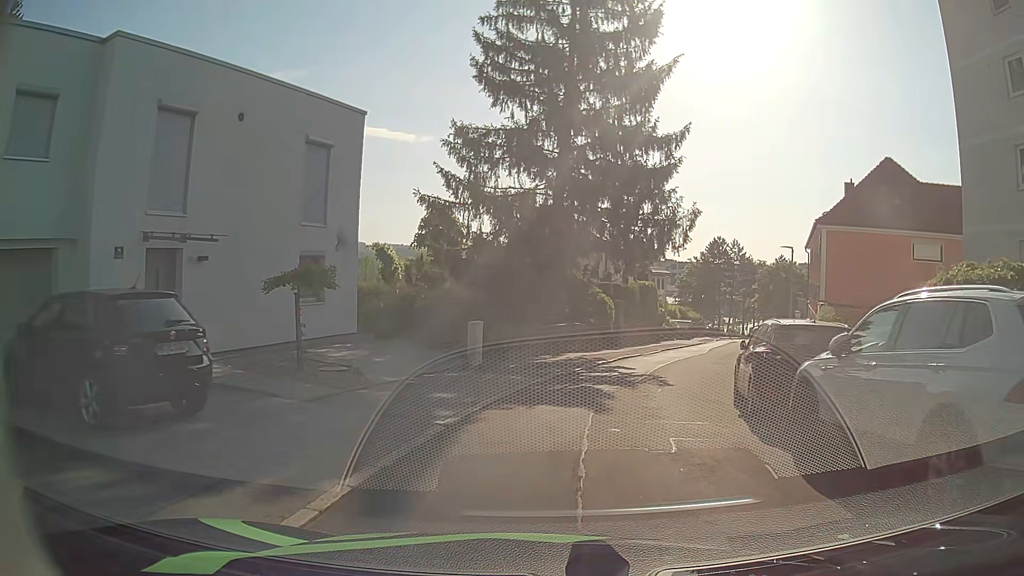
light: Day
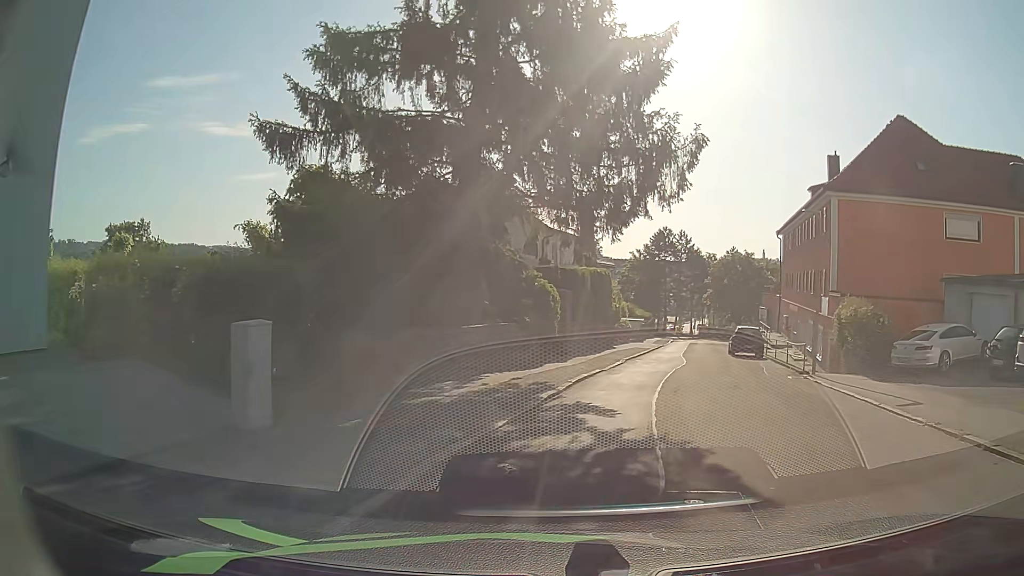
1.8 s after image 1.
(+0.4, +10.1) m; +6°
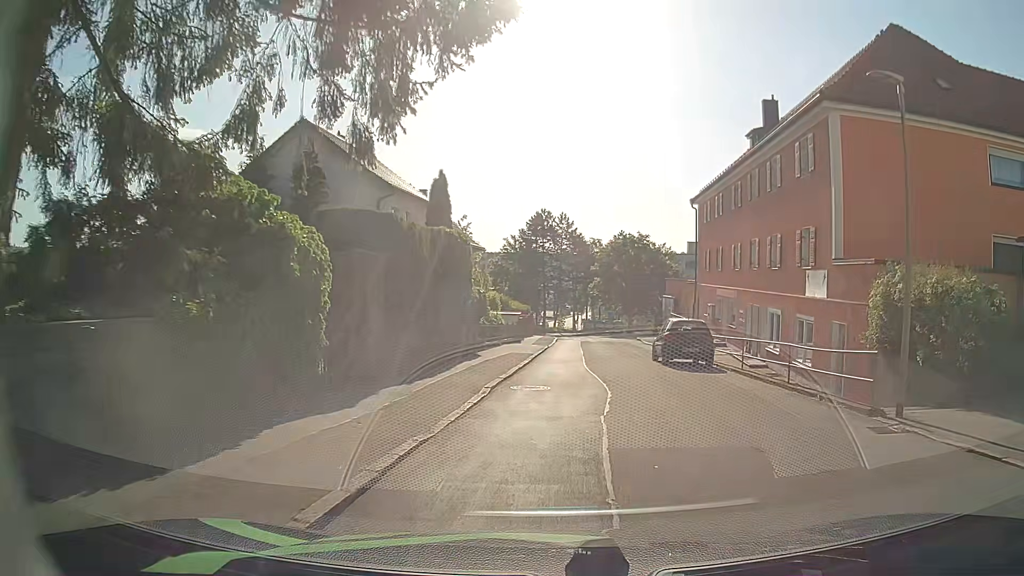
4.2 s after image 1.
(+1.4, +12.2) m; +12°
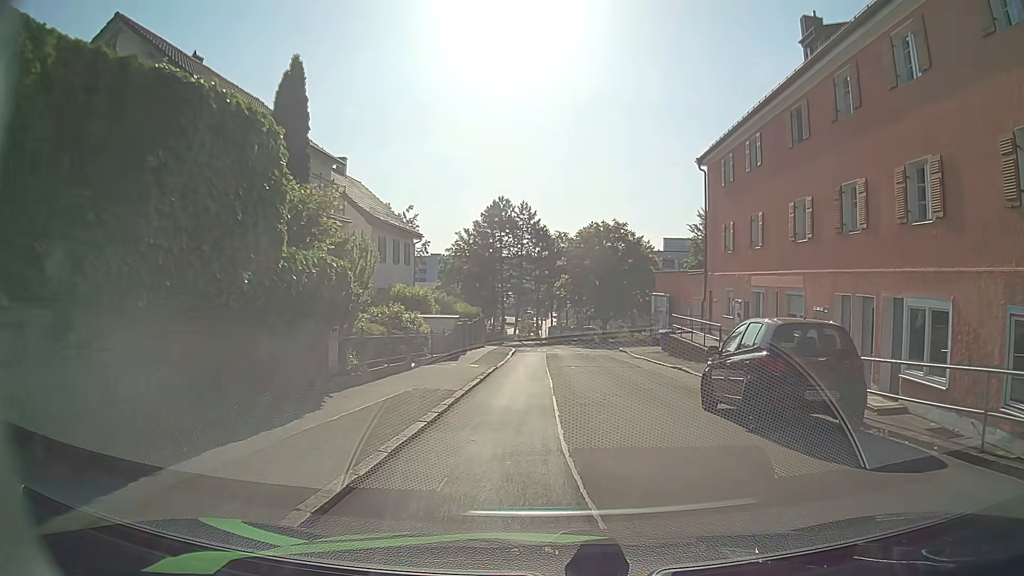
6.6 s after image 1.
(+0.4, +12.8) m; +4°
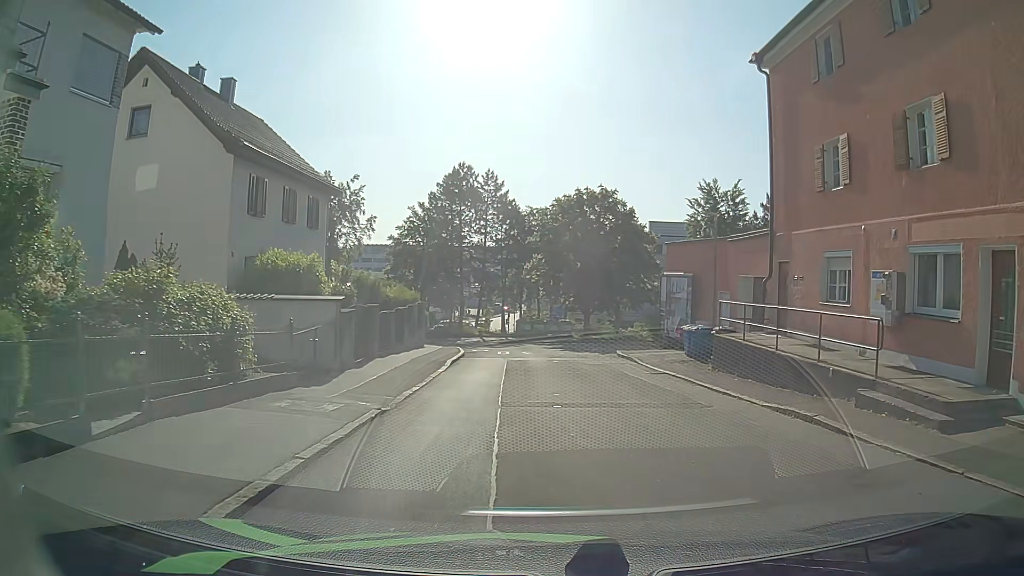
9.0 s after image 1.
(-0.2, +13.2) m; 0°
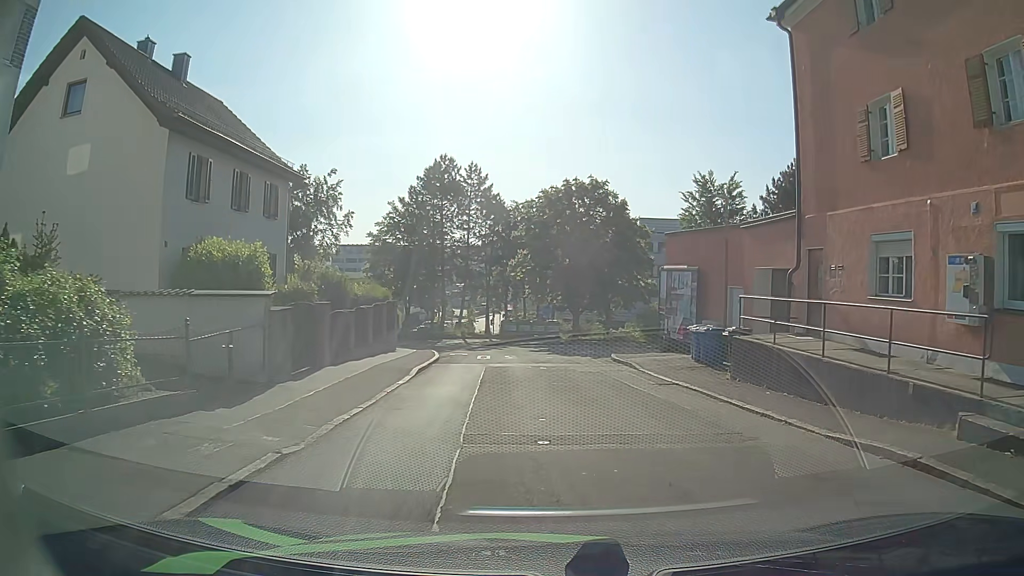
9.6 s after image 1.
(+0.1, +3.4) m; +2°
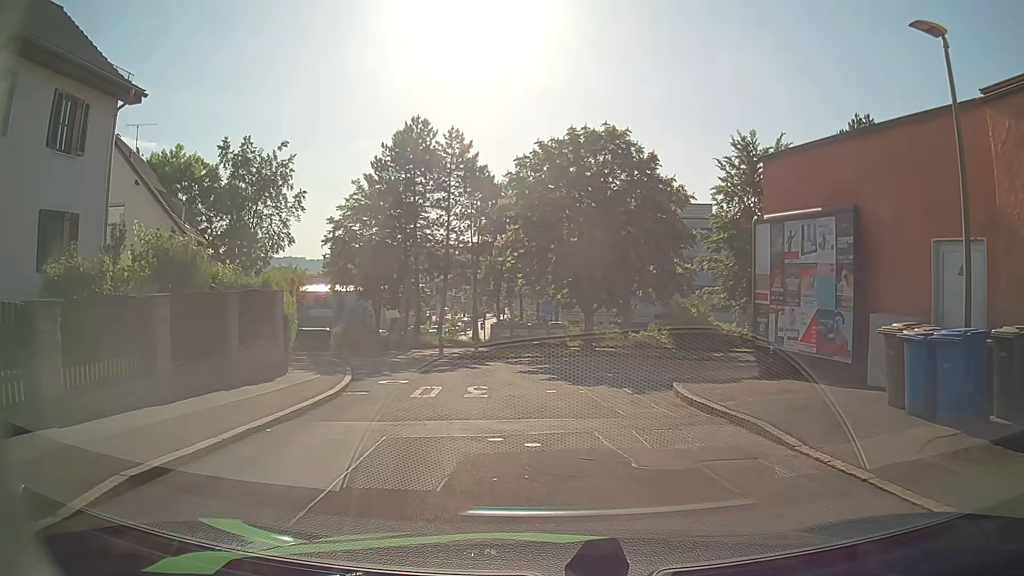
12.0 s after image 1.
(+0.1, +12.9) m; 0°
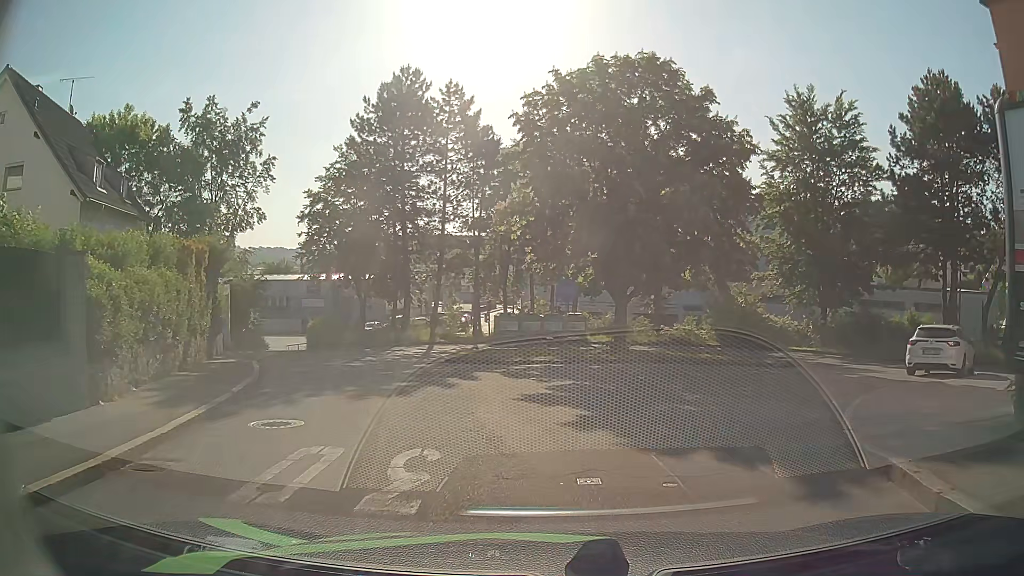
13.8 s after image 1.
(-0.1, +8.4) m; -2°
